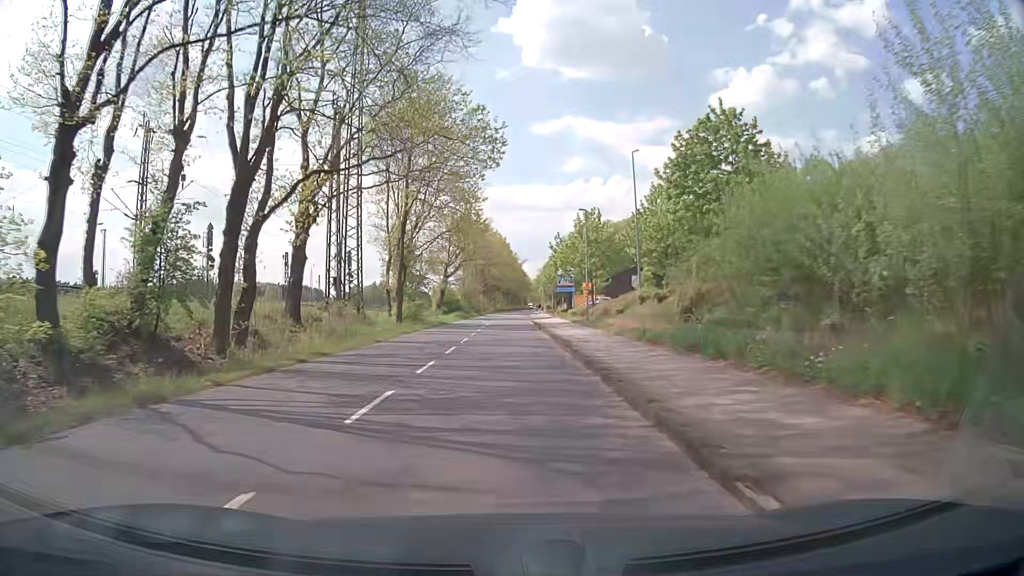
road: tertiary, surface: asphalt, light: Day
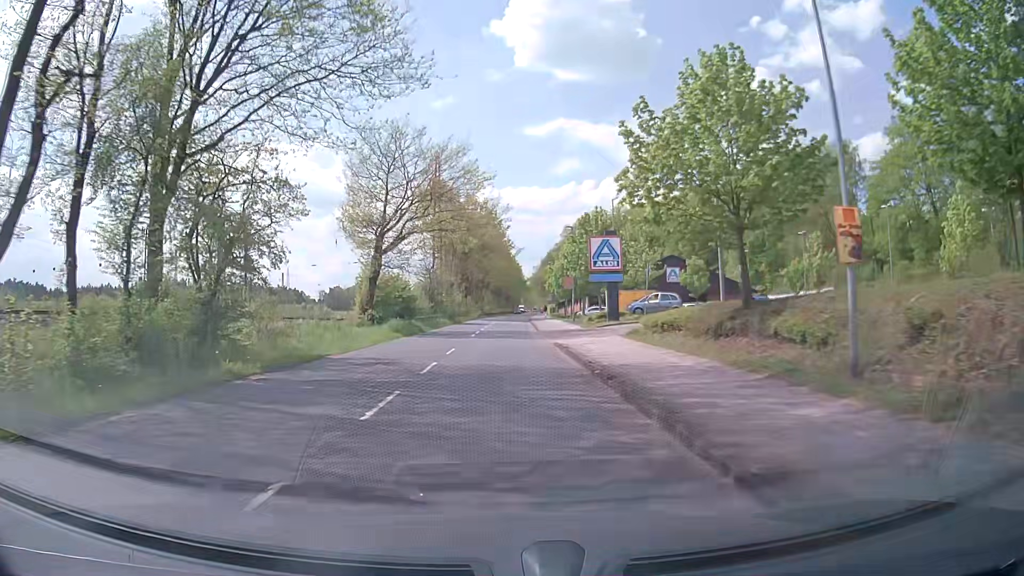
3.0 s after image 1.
(-0.3, +35.3) m; 0°
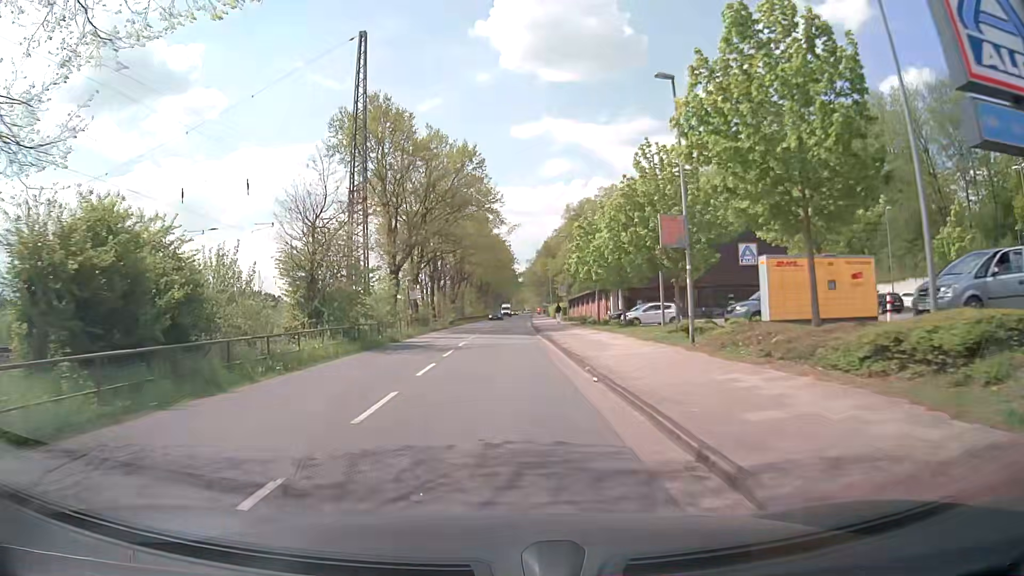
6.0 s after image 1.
(+0.3, +35.5) m; +1°
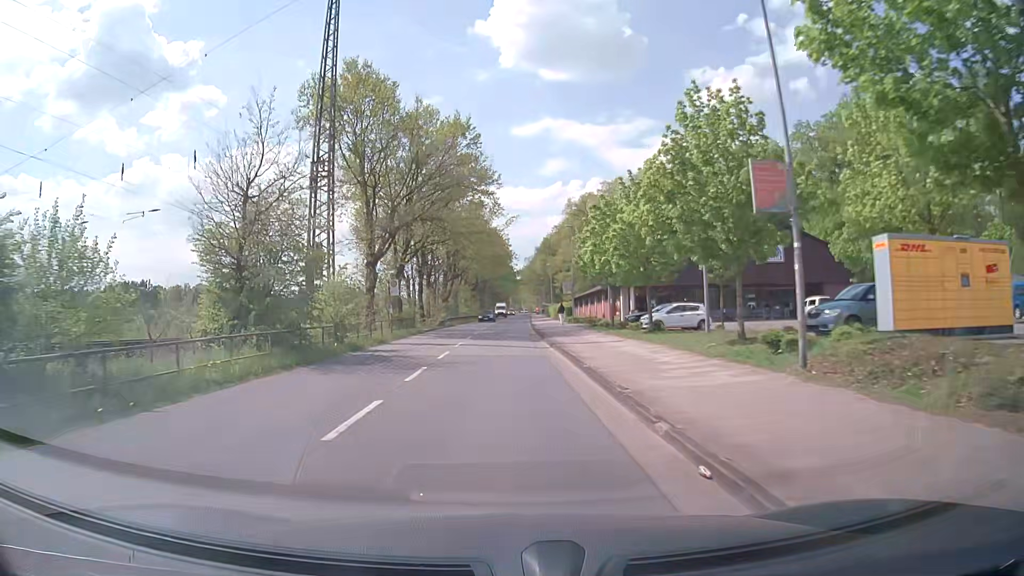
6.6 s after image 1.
(0.0, +7.1) m; 0°
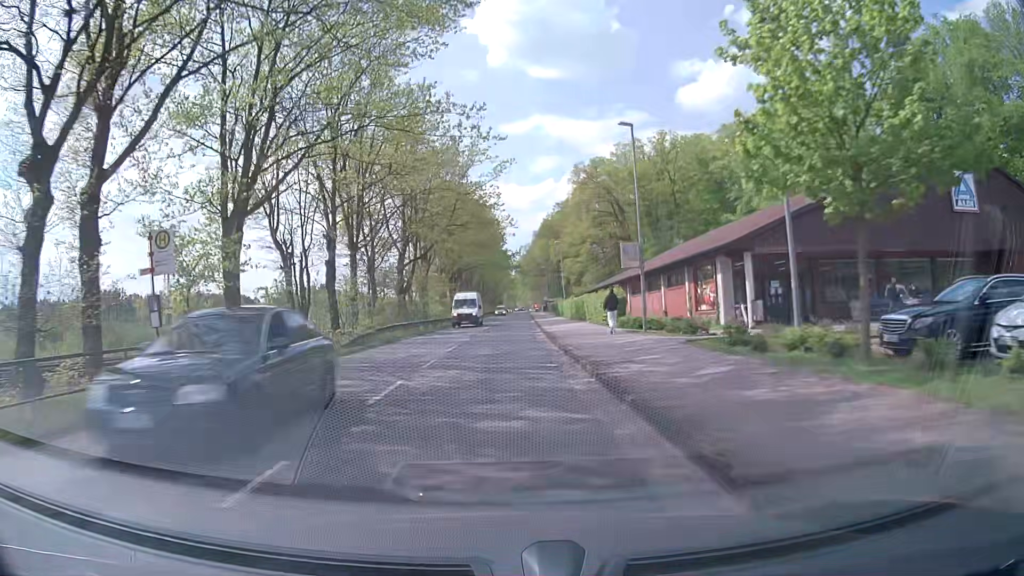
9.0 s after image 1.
(+0.5, +28.8) m; +1°
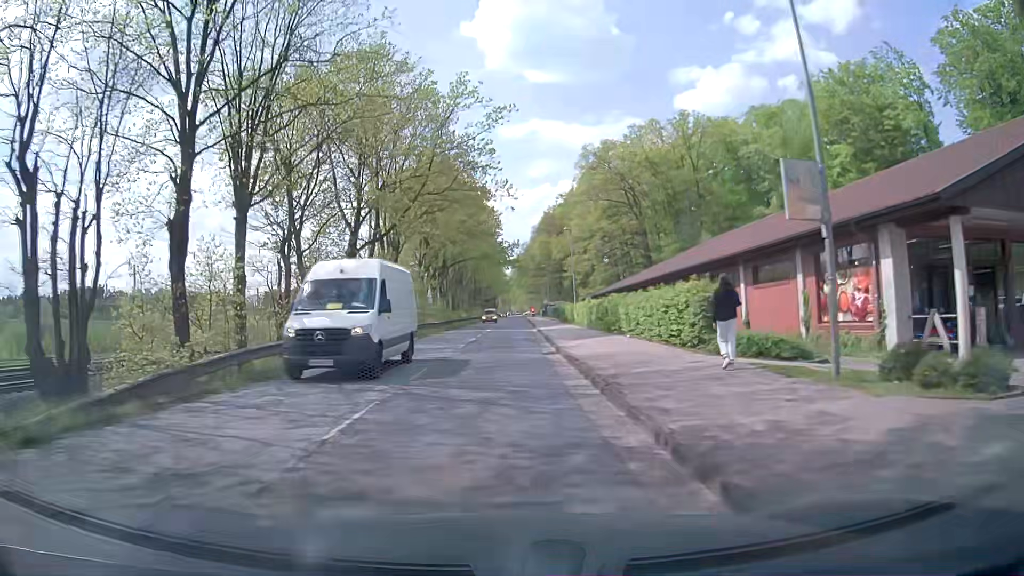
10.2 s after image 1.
(0.0, +14.7) m; 0°
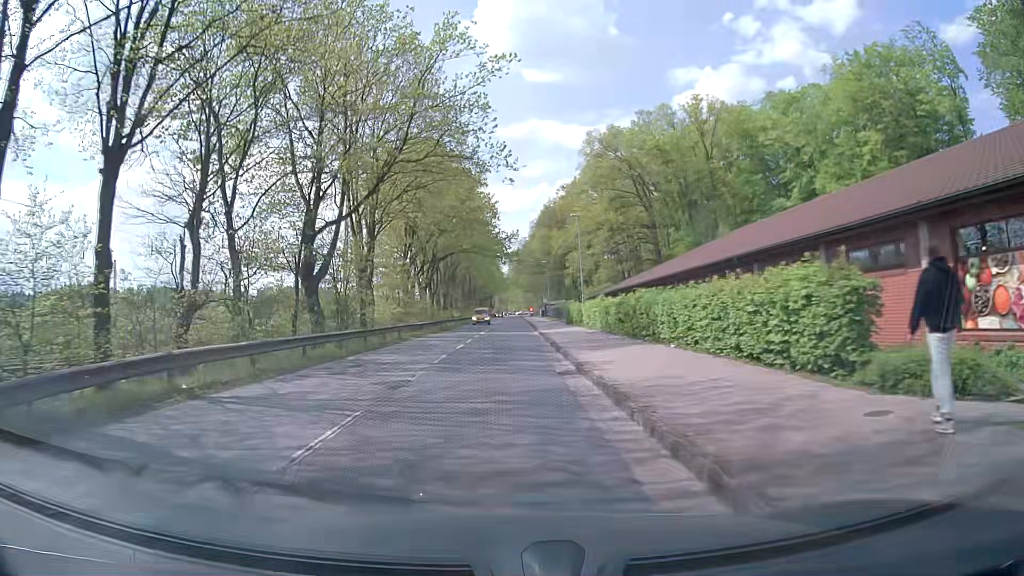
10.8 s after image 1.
(0.0, +7.4) m; +1°
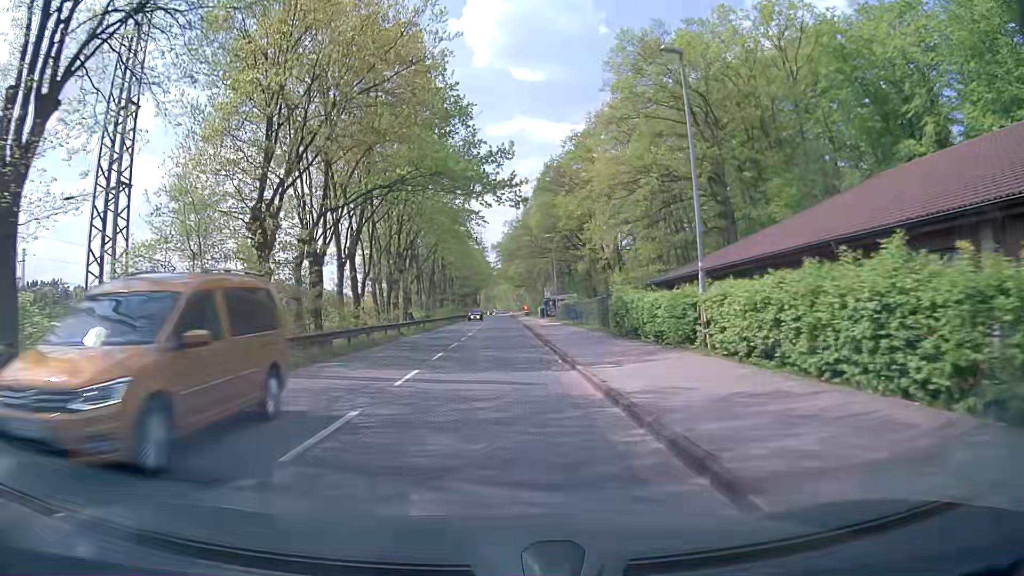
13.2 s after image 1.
(0.0, +29.6) m; 0°
(0, +10) (0, +20) (0, +30) (0, +40) (0, +50) (0, +60) (0, +70) (0, +80) (0, +90) (0, +100) m
